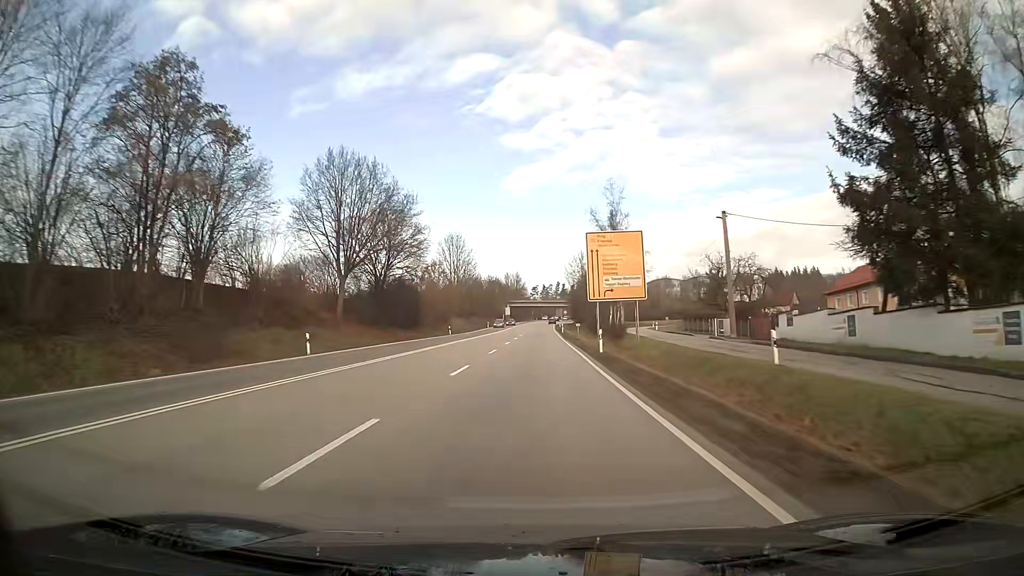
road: primary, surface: asphalt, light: Day
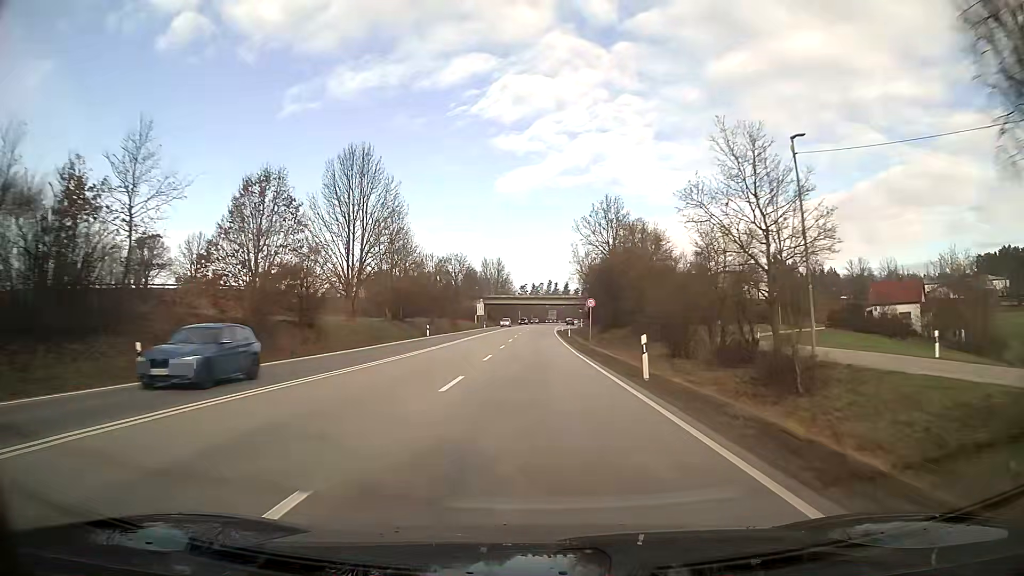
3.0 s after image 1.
(+0.5, +64.2) m; +1°
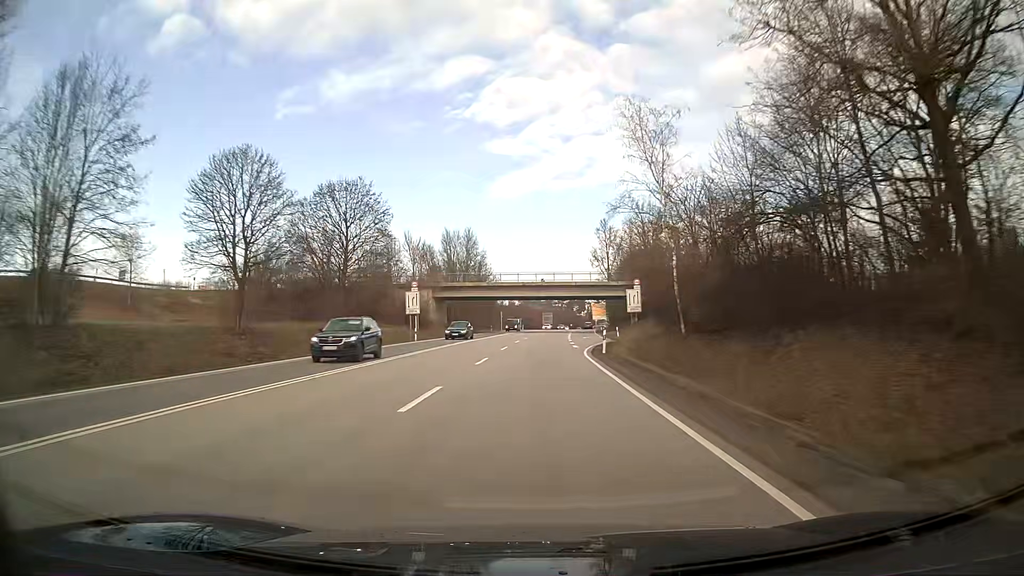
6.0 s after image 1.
(+0.3, +63.2) m; +1°
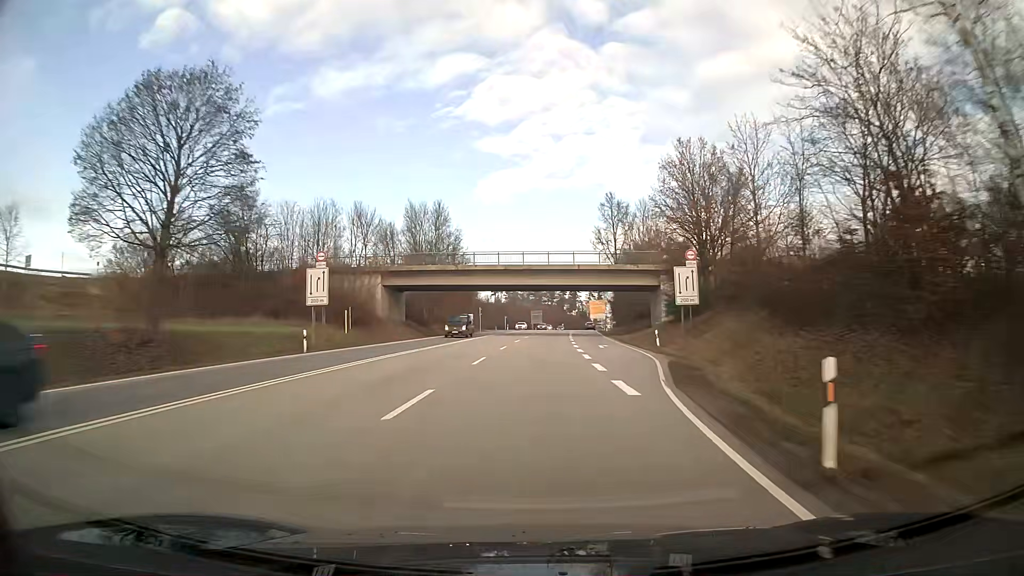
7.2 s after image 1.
(+0.2, +25.0) m; +1°
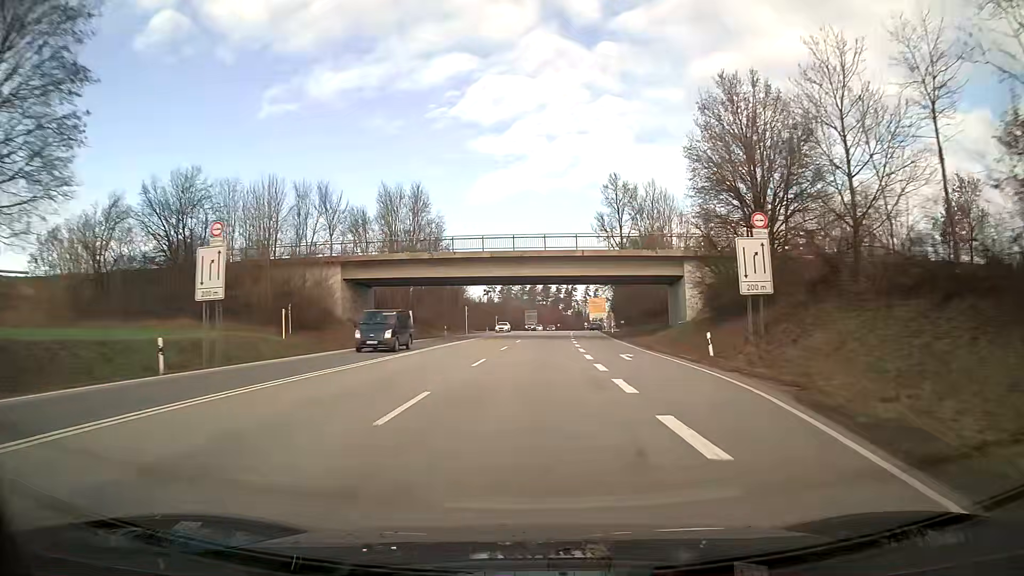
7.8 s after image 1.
(+0.1, +12.4) m; +1°
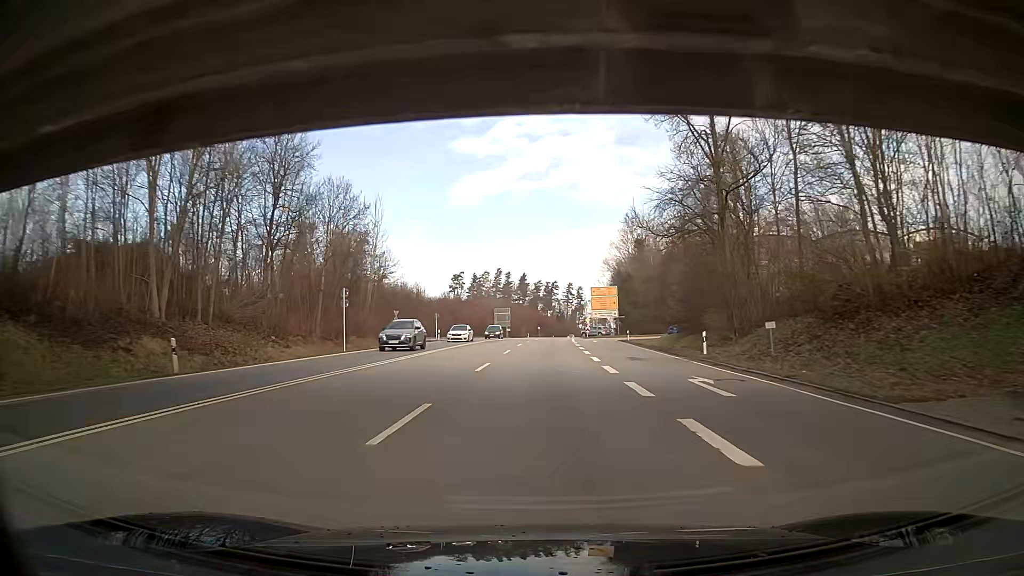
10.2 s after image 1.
(+0.9, +49.6) m; +2°
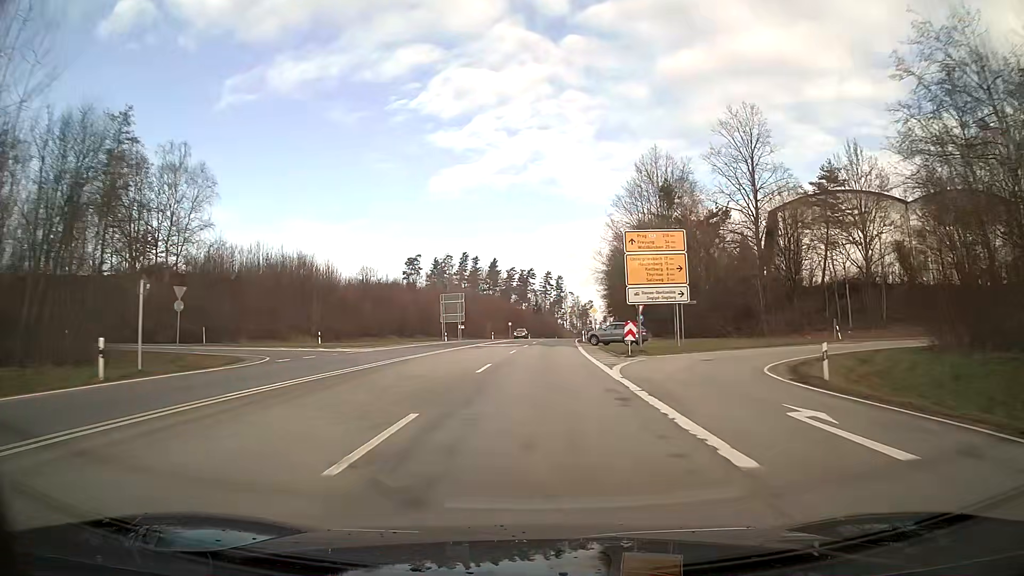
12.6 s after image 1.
(+1.0, +49.3) m; +2°
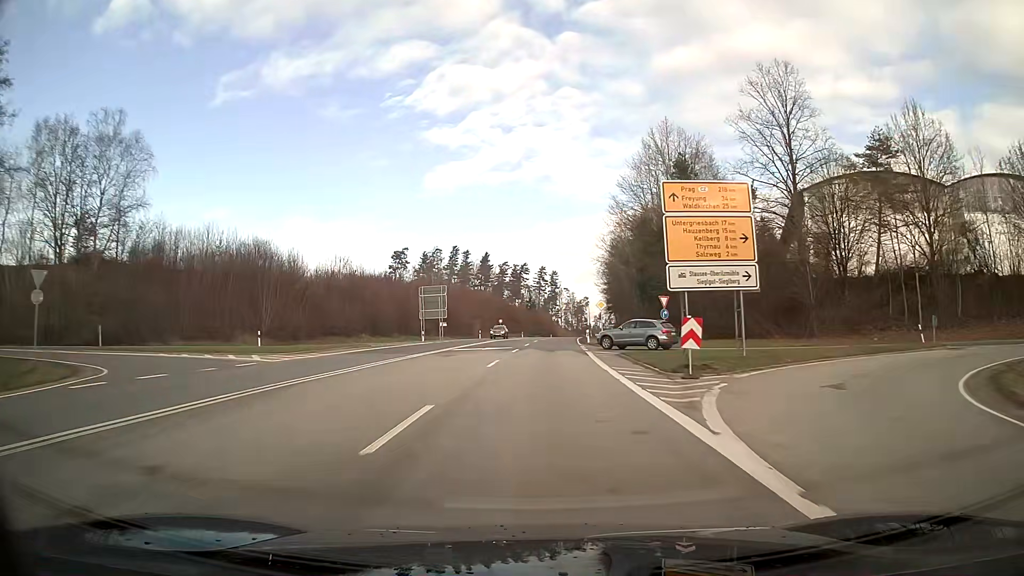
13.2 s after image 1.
(+0.1, +12.3) m; +1°
(0, +10) (0, +20) (0, +30) (+1, +40) (+1, +50) (+2, +60) (+2, +70) (+3, +80) (+4, +90) (+5, +100) m
